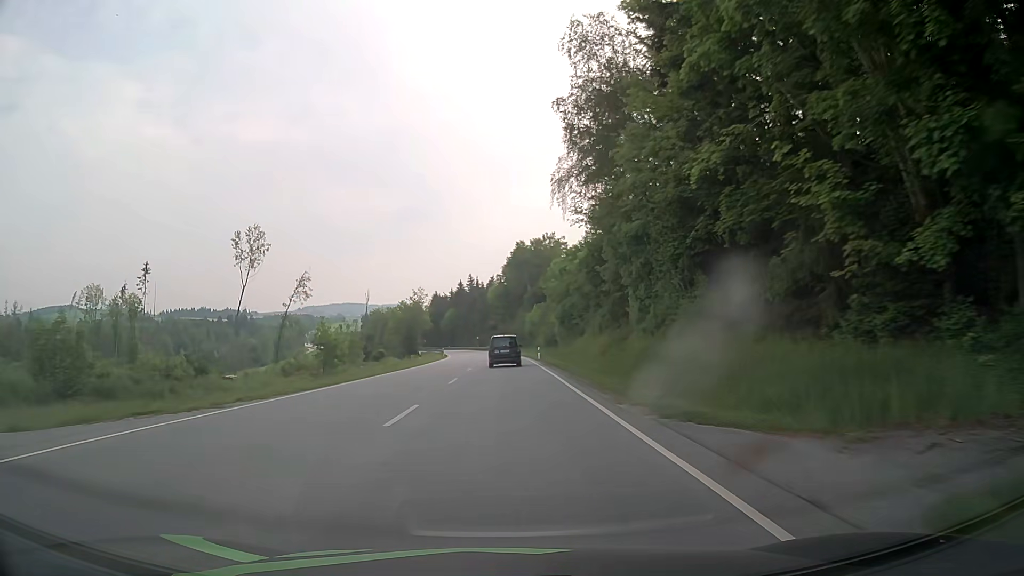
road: primary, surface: asphalt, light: Day
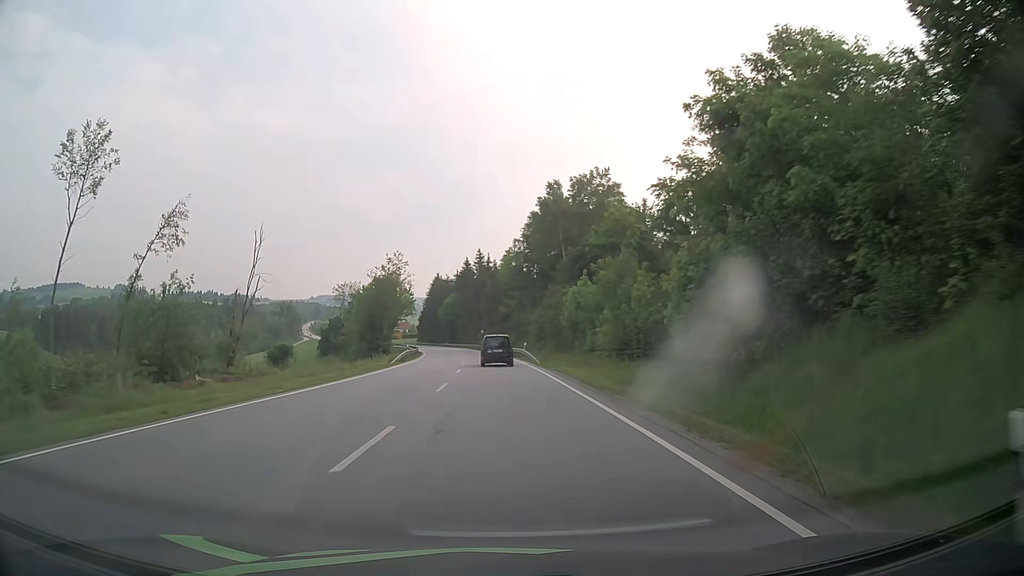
(0.0, +52.2) m; -1°
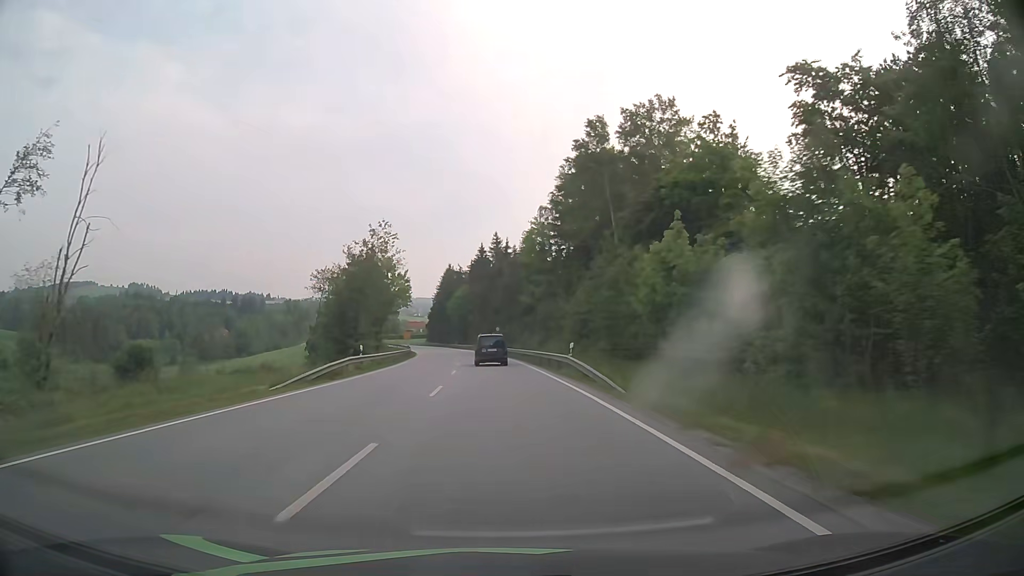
(-0.3, +26.1) m; -1°
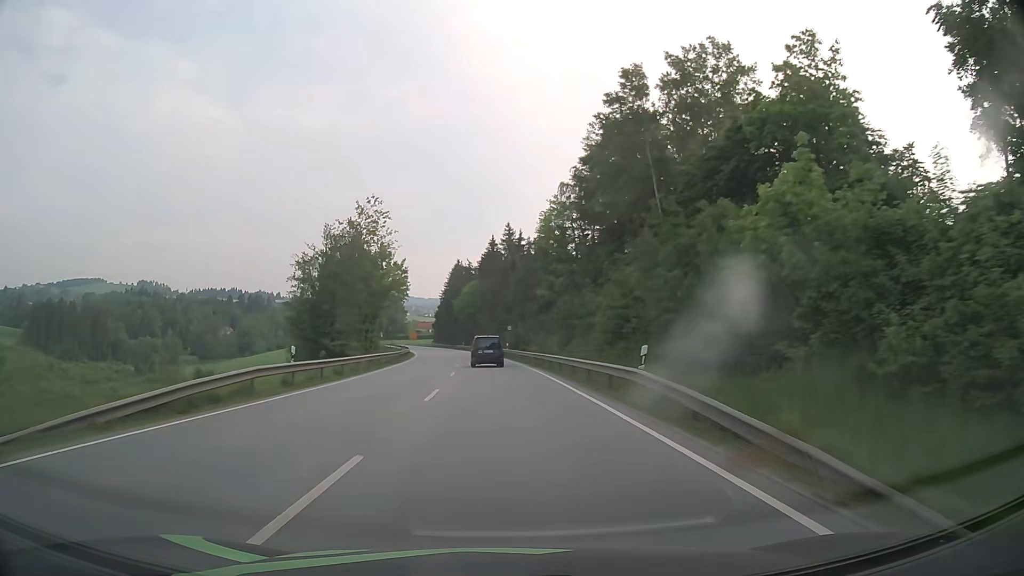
(-0.1, +13.0) m; -1°
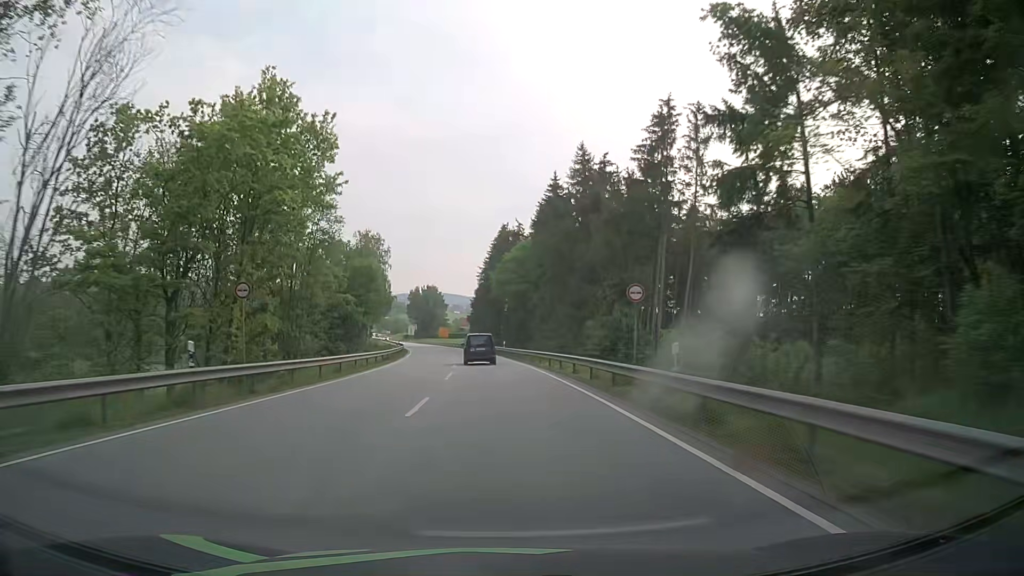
(-2.1, +52.1) m; -5°
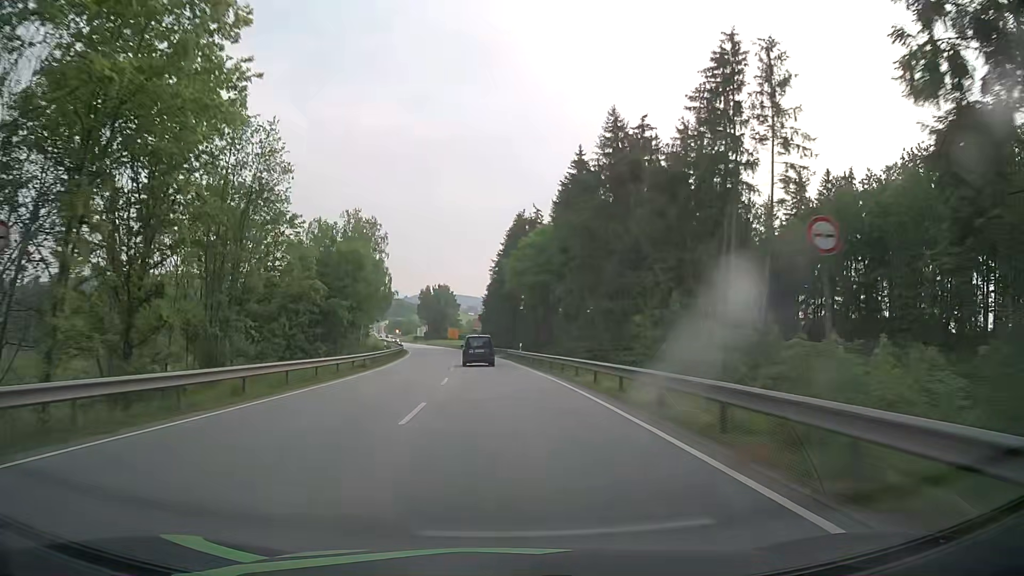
(-0.1, +13.0) m; 0°
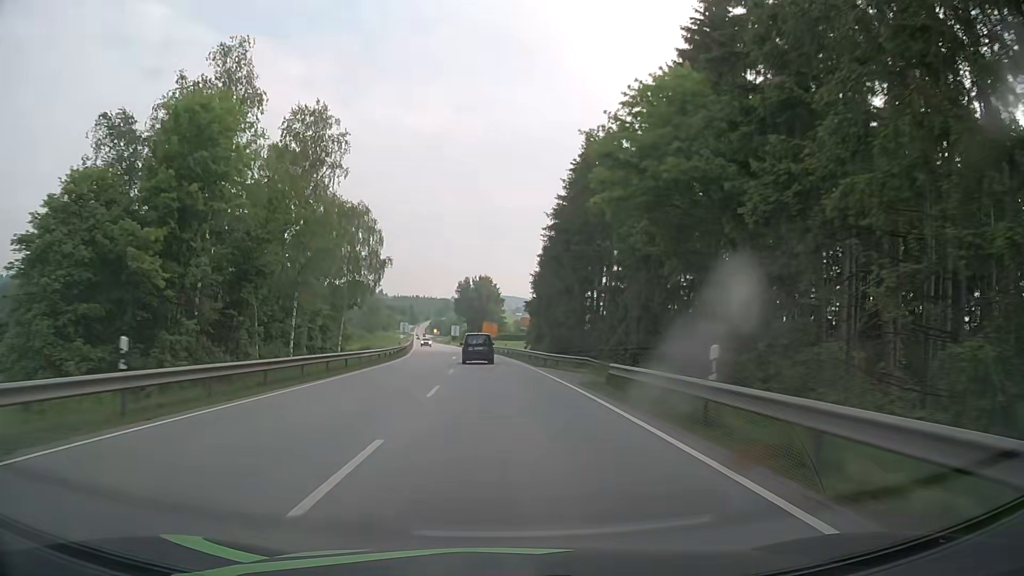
(-1.7, +39.1) m; -5°
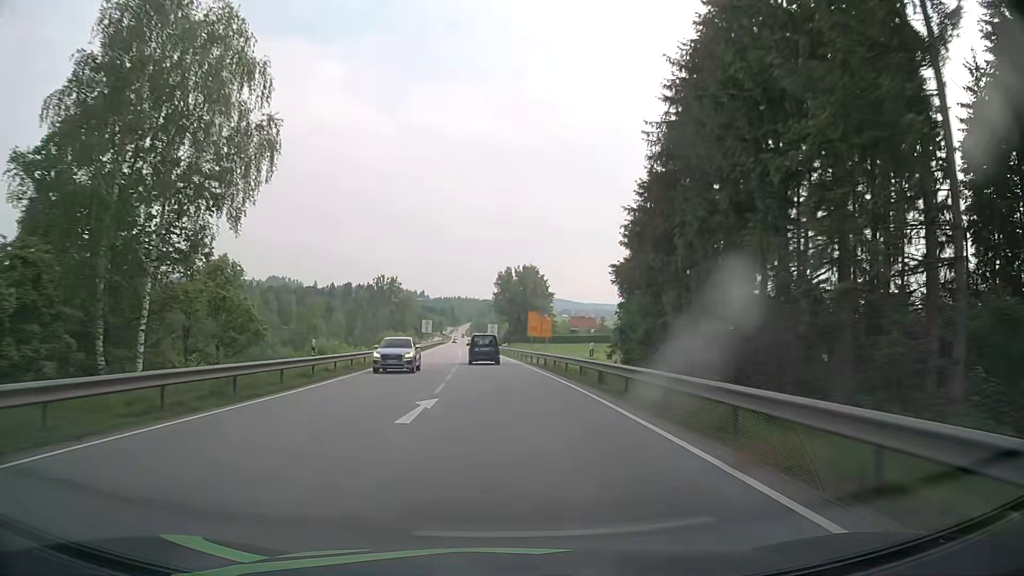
(-1.3, +39.2) m; -3°
(0, +10) (0, +20) (-1, +30) (-1, +40) (-2, +50) (-3, +60) (-3, +70) (-4, +80) (-5, +90) (-6, +100) m
